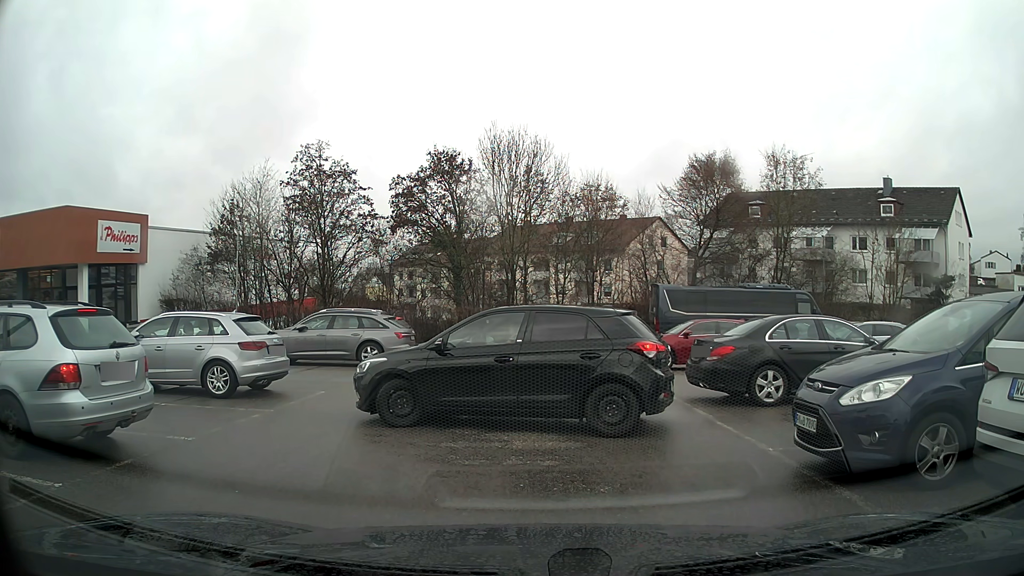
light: Day
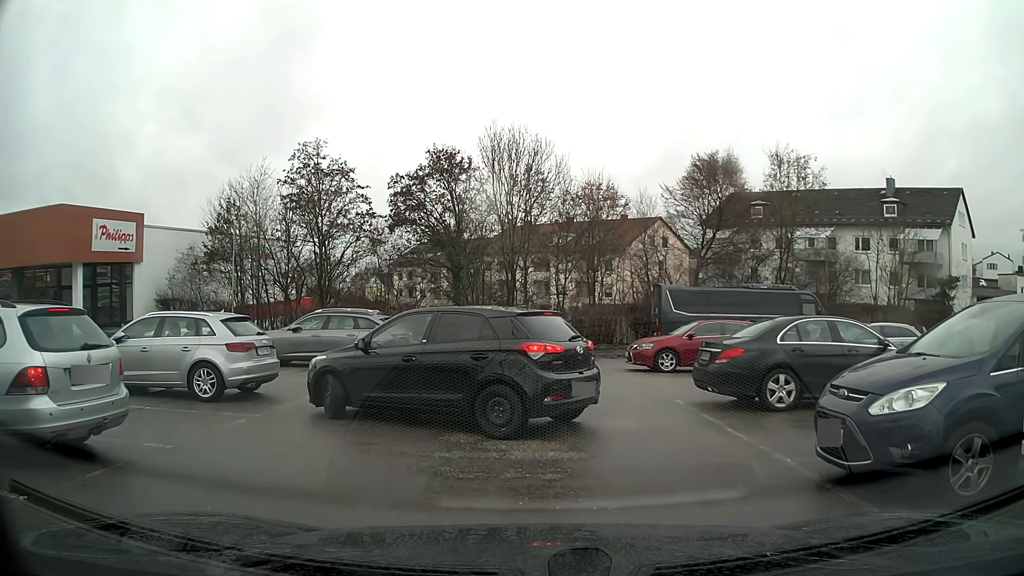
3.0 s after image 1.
(0.0, +0.5) m; 0°
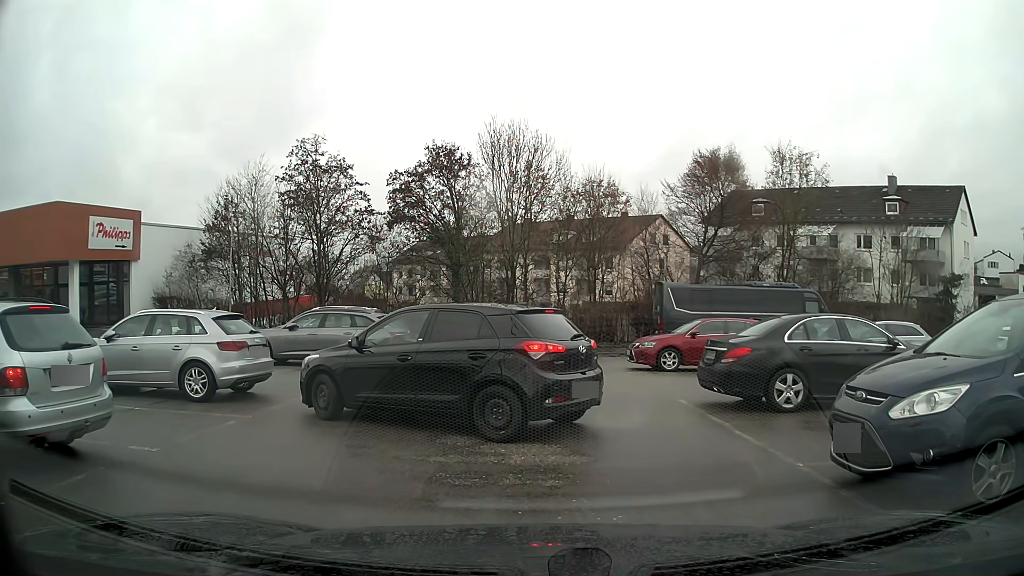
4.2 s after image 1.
(0.0, +0.3) m; 0°
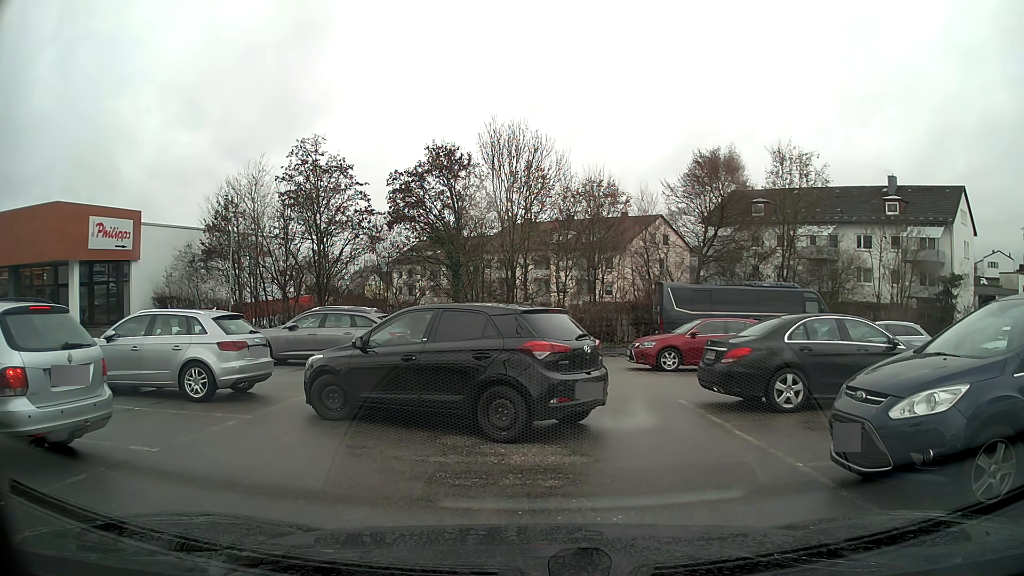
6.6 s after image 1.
(0.0, +0.1) m; 0°
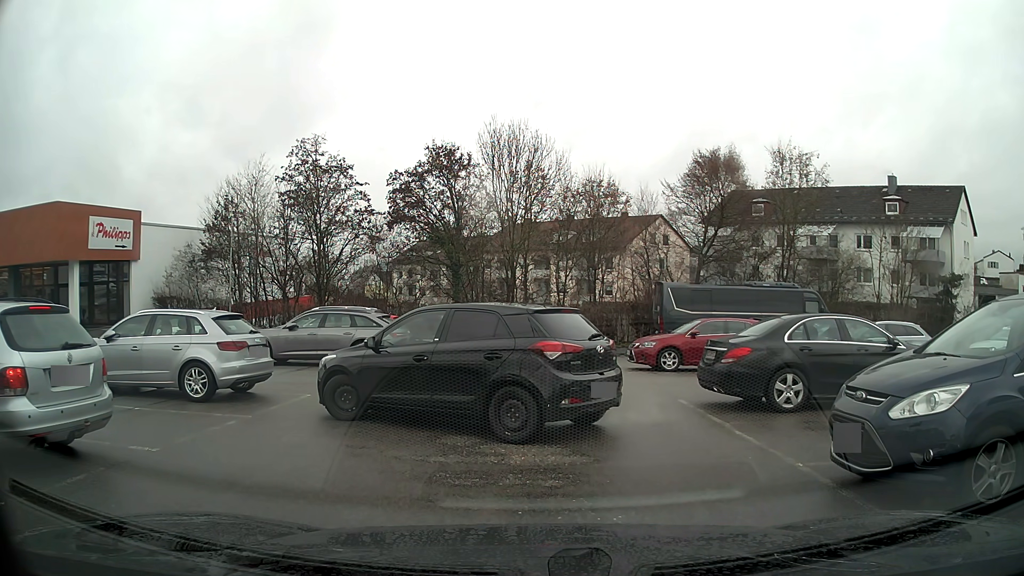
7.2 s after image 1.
(0.0, 0.0) m; 0°
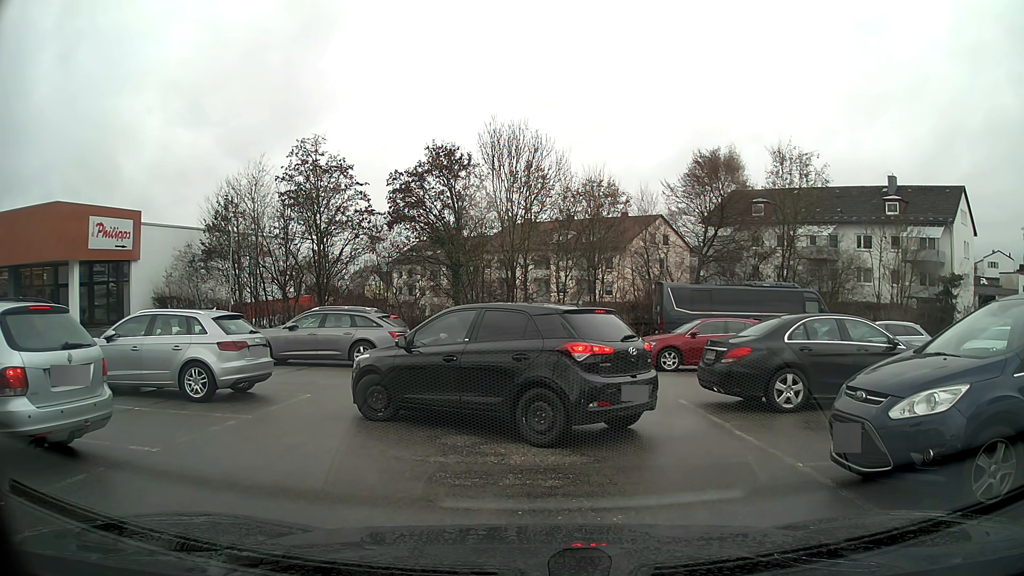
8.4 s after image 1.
(0.0, 0.0) m; 0°
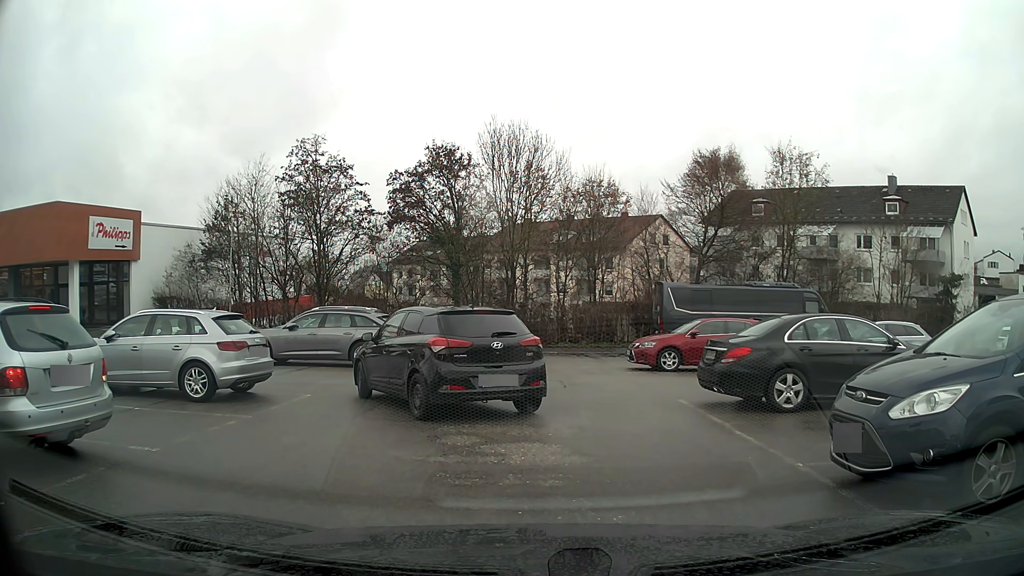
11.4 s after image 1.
(0.0, 0.0) m; 0°
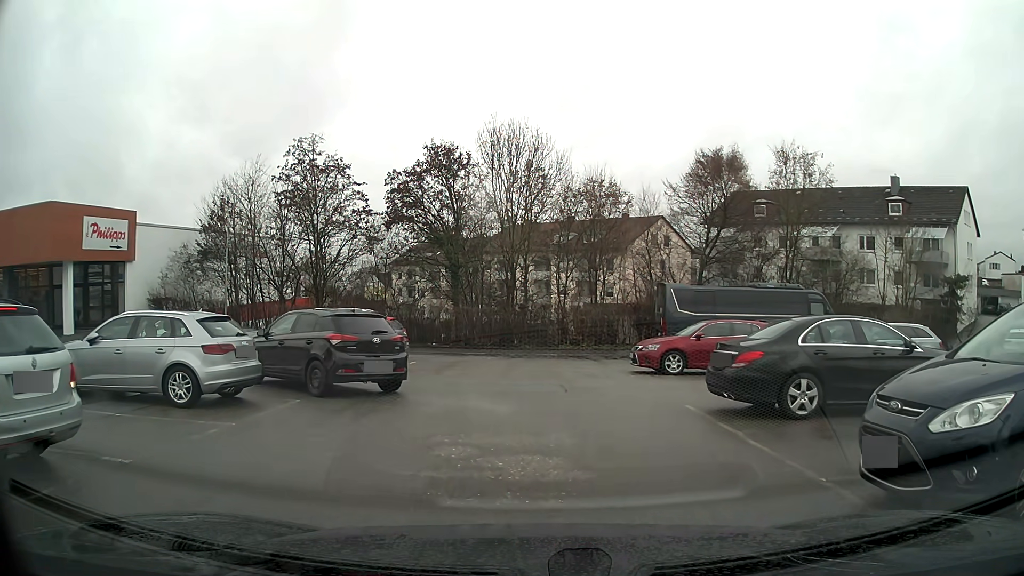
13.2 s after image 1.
(0.0, +0.5) m; 0°
(0, +10) (-8, +15) (-18, +16) (-28, +17) (-38, +17) (-48, +17) (-58, +17) (-68, +16) (-78, +13) (-87, +12) m
